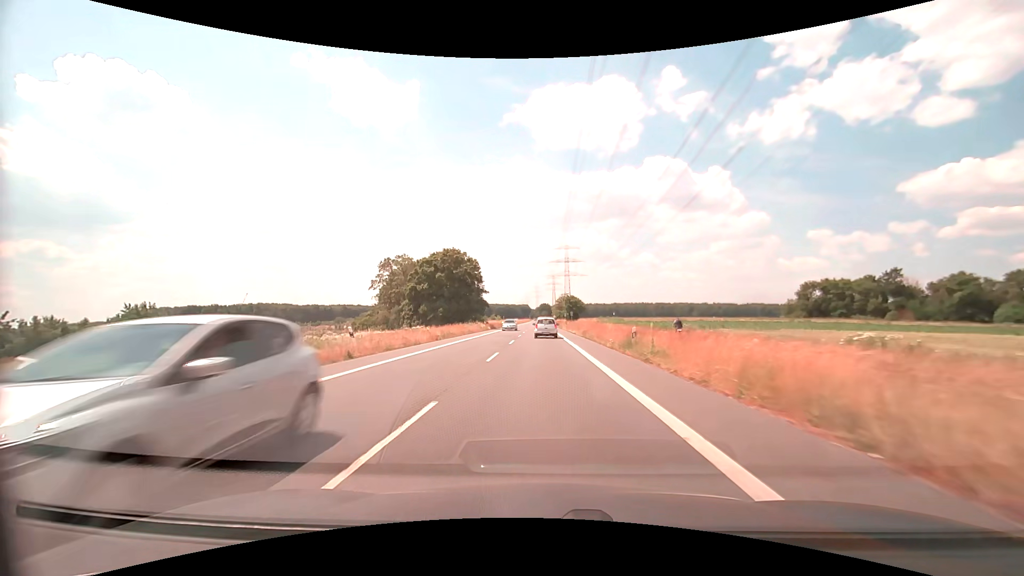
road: secondary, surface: asphalt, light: Day
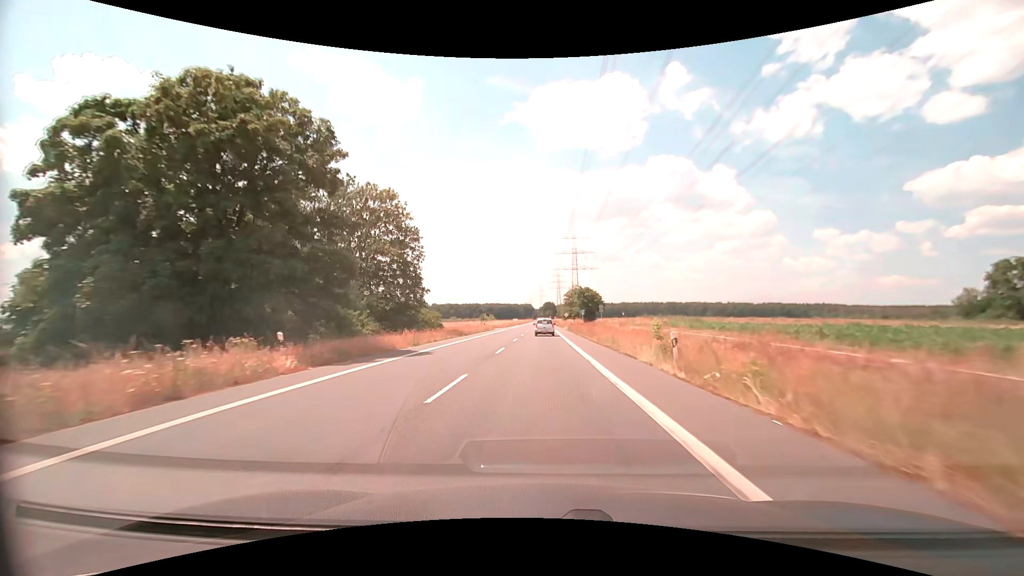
(-0.4, +55.9) m; 0°
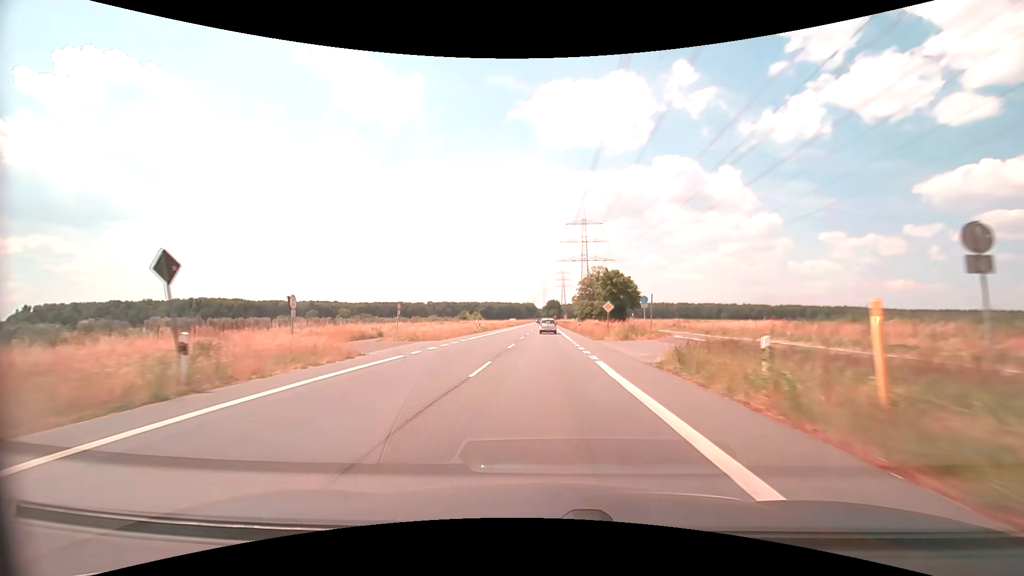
(-0.3, +56.6) m; 0°
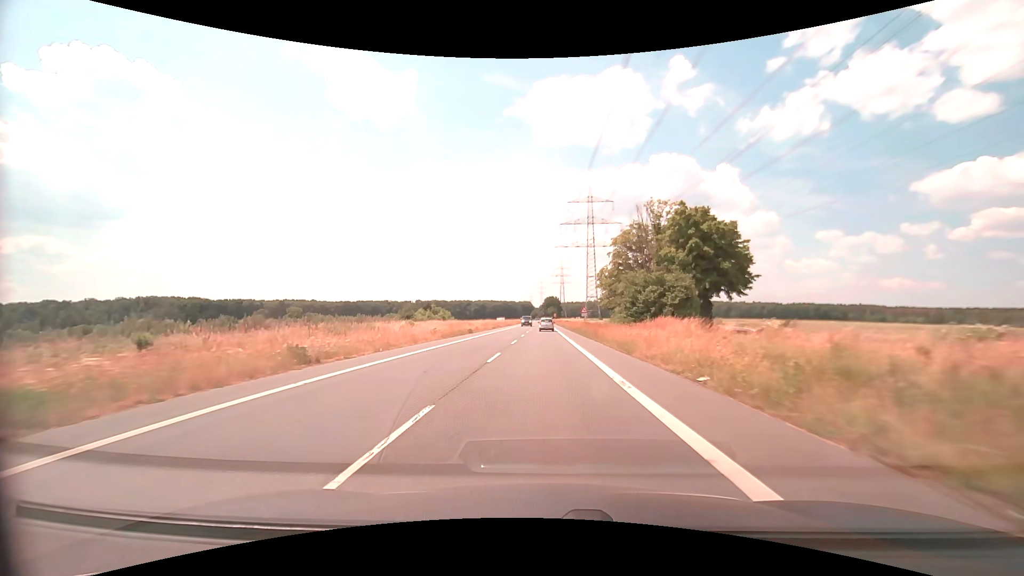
(+0.2, +56.4) m; 0°
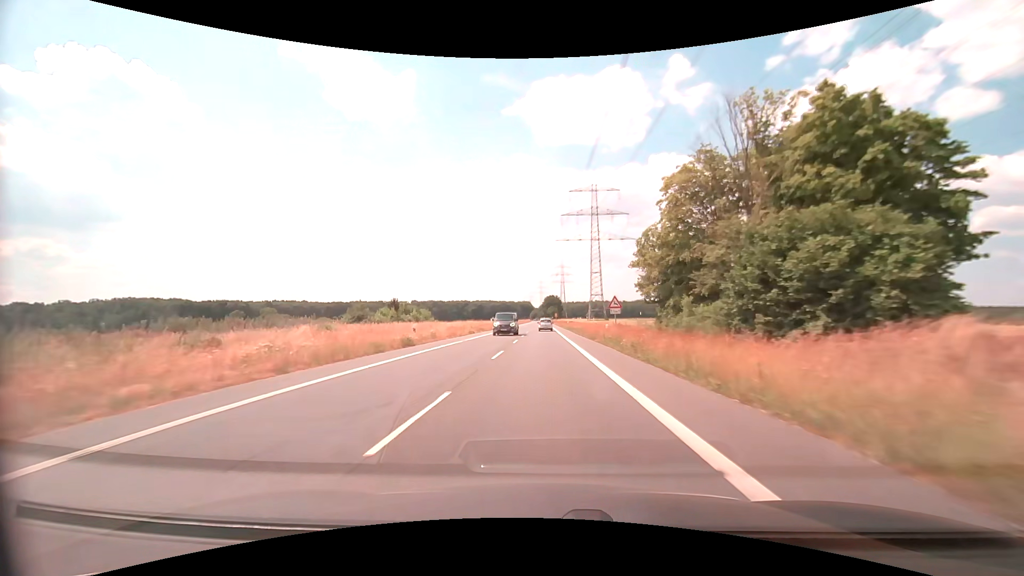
(0.0, +22.5) m; 0°
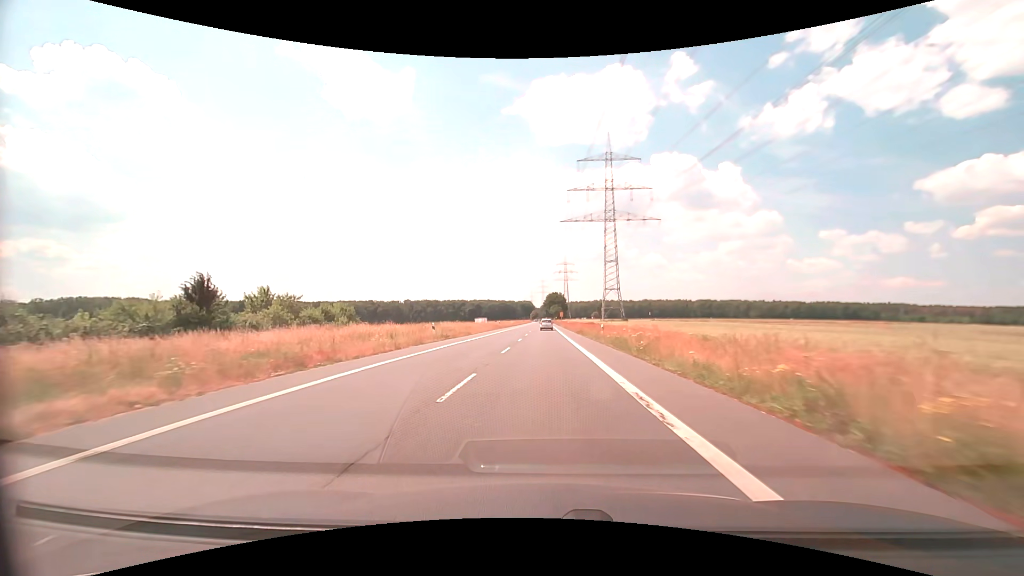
(-0.1, +45.0) m; 0°
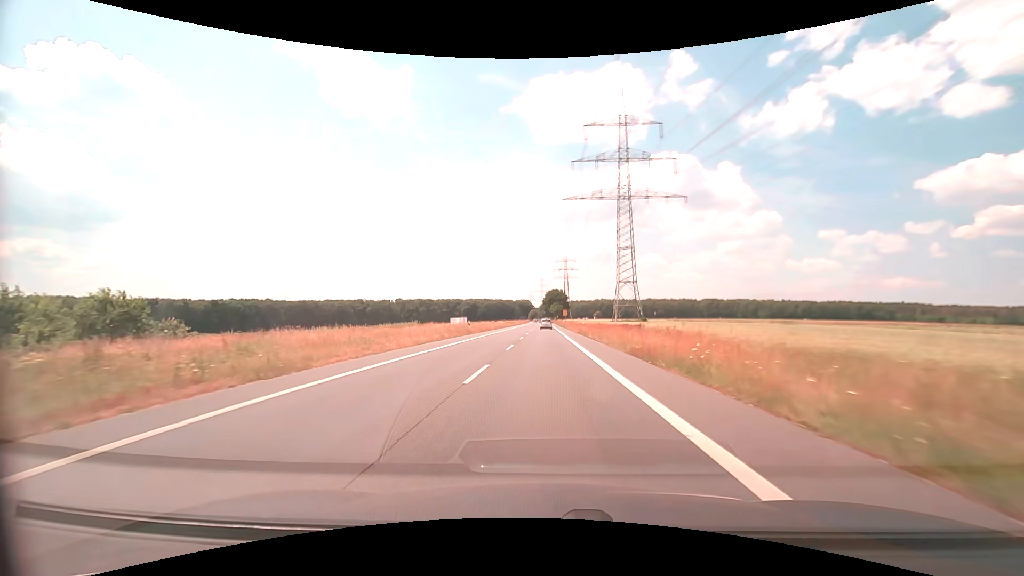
(-0.1, +33.8) m; 0°
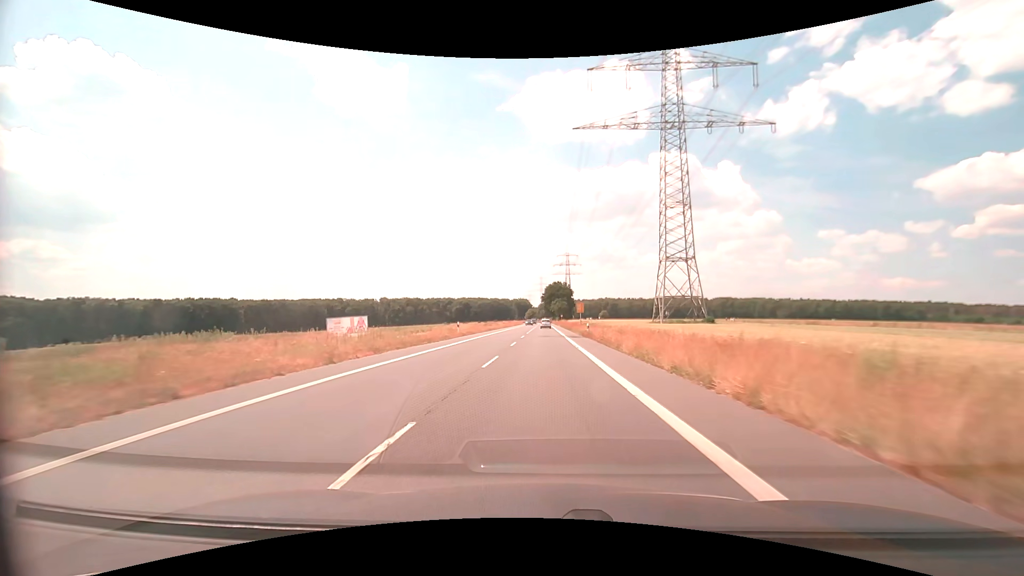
(+0.1, +56.3) m; 0°
(0, +10) (0, +20) (0, +30) (0, +40) (0, +50) (0, +60) (0, +70) (0, +80) (0, +90) (0, +100) m
